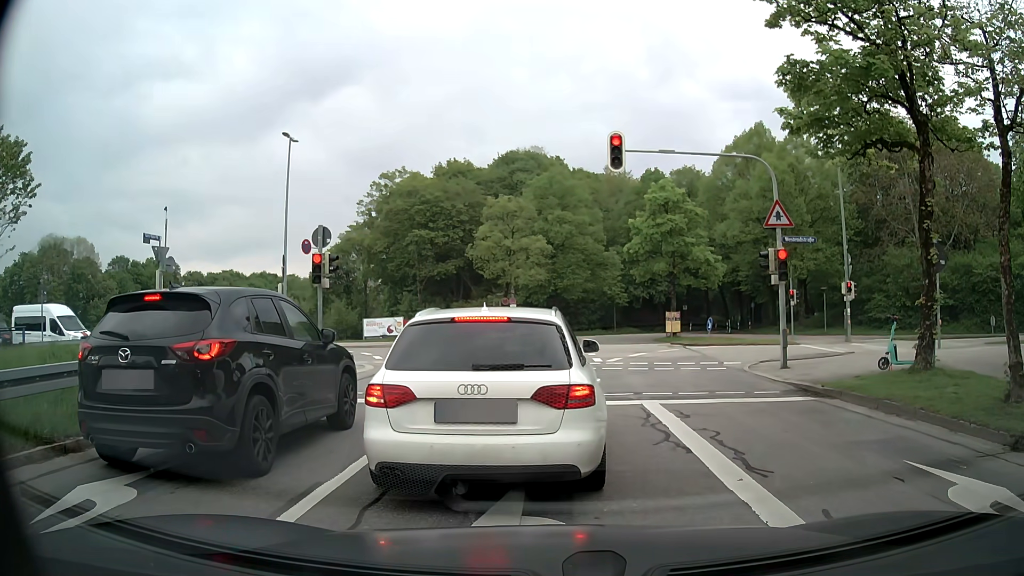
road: secondary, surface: asphalt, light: Day
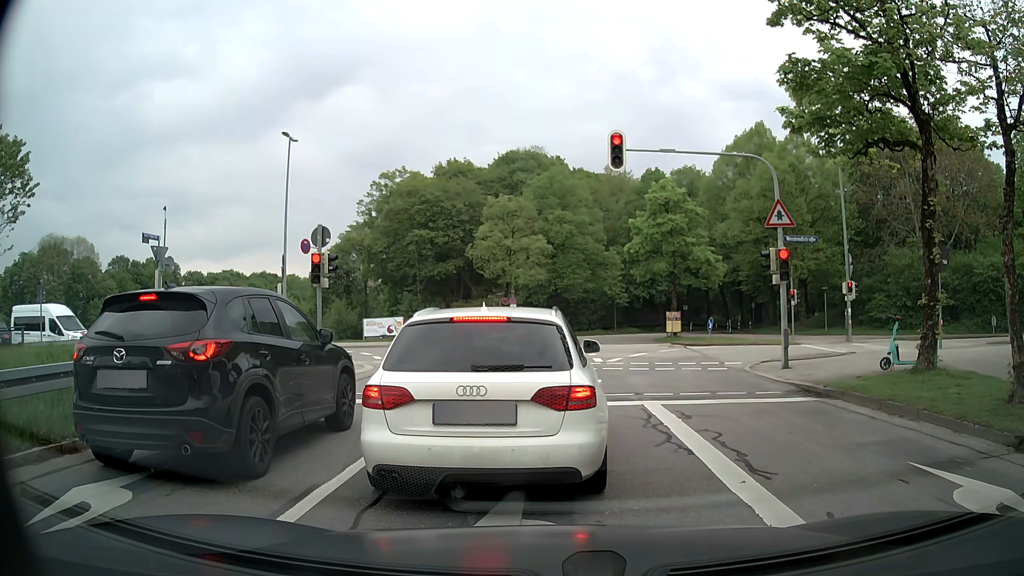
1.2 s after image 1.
(0.0, +0.1) m; 0°
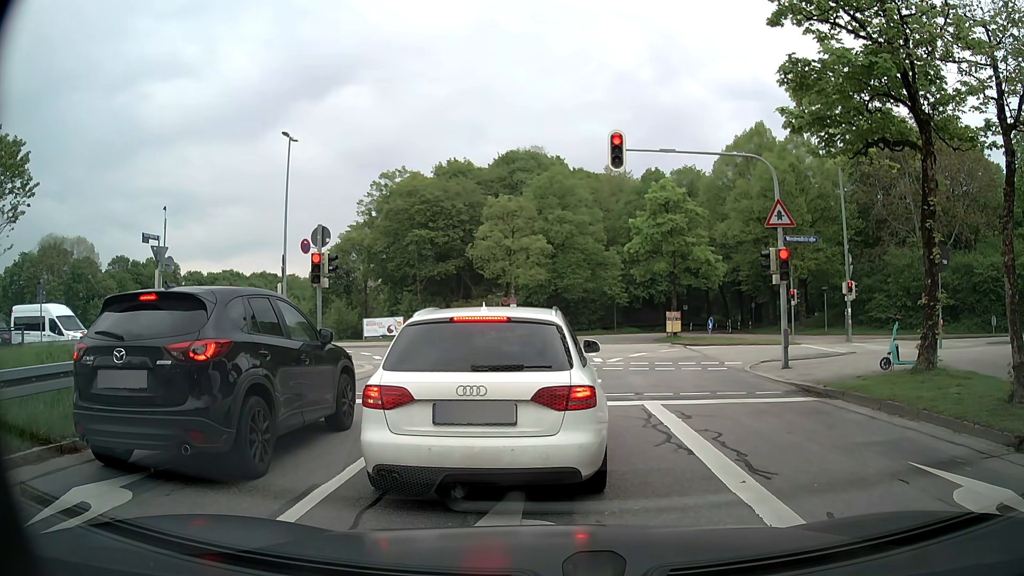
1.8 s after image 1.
(0.0, 0.0) m; 0°
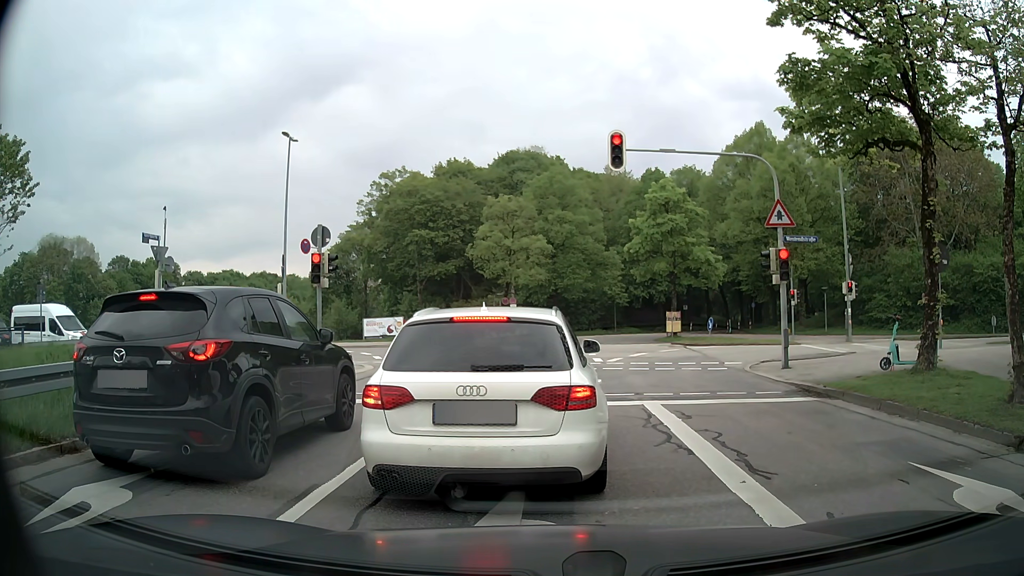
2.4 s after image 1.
(0.0, 0.0) m; 0°
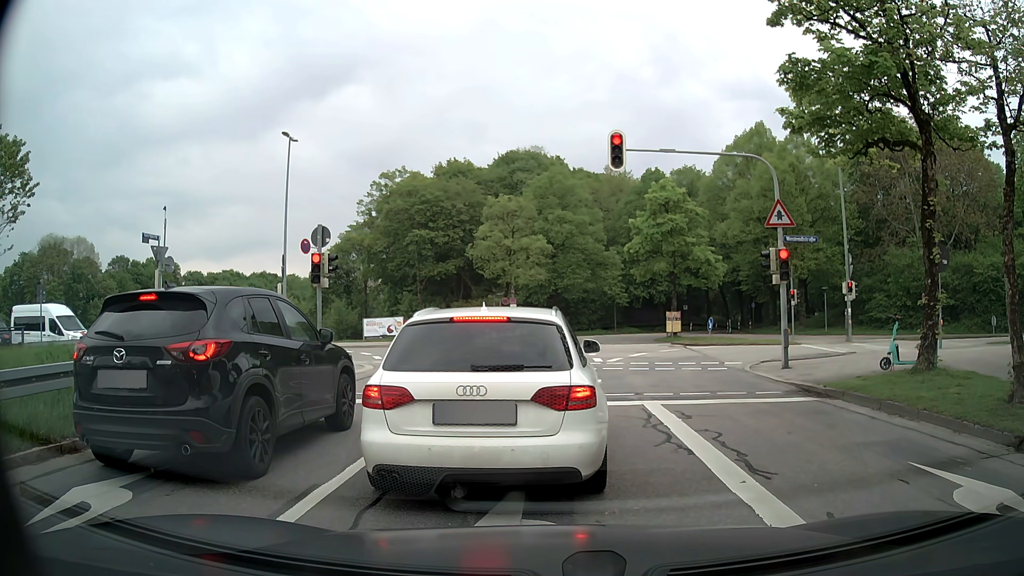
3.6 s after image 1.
(0.0, 0.0) m; 0°
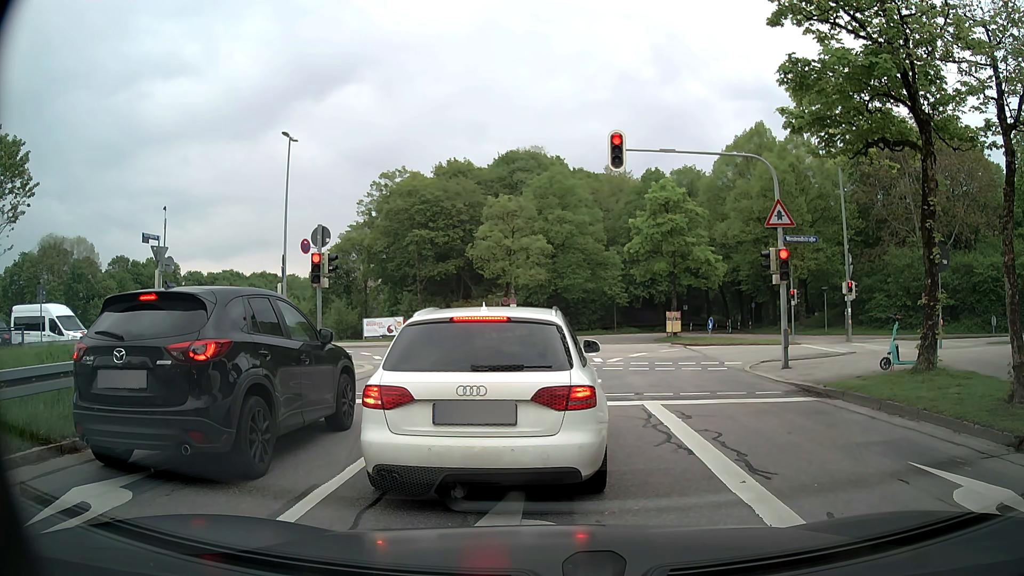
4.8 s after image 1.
(0.0, 0.0) m; 0°
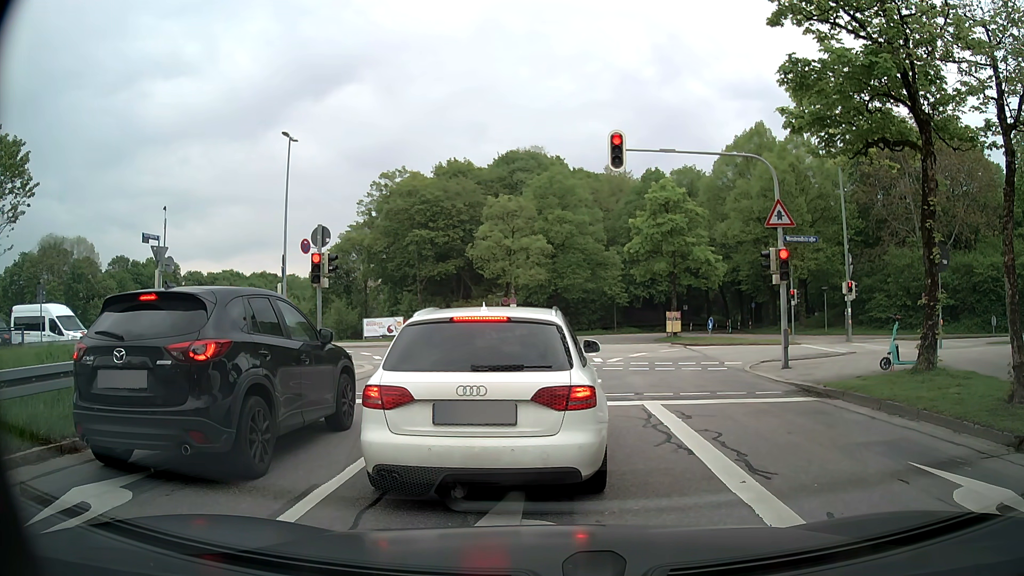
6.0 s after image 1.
(0.0, 0.0) m; 0°
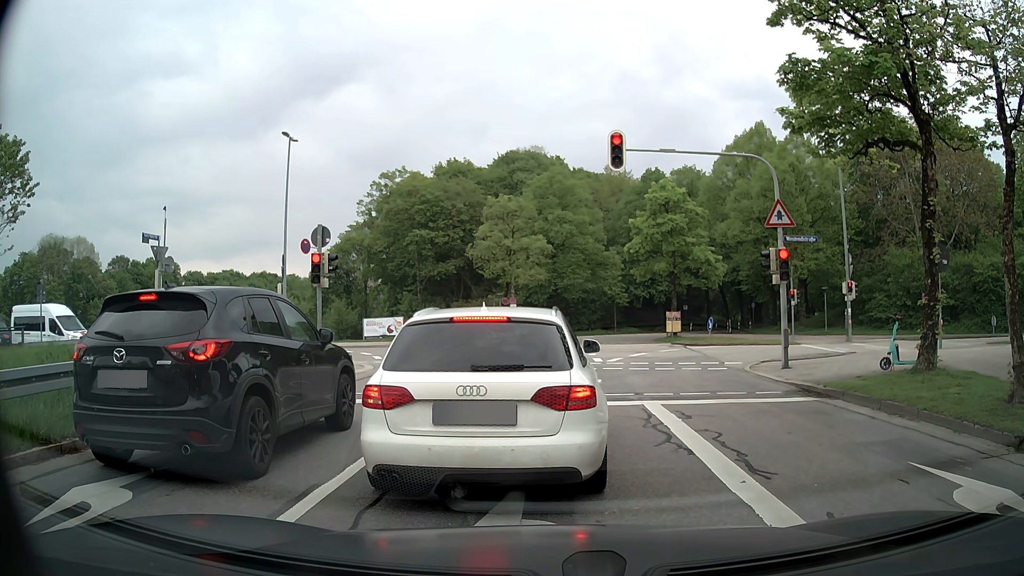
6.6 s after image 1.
(0.0, 0.0) m; 0°
